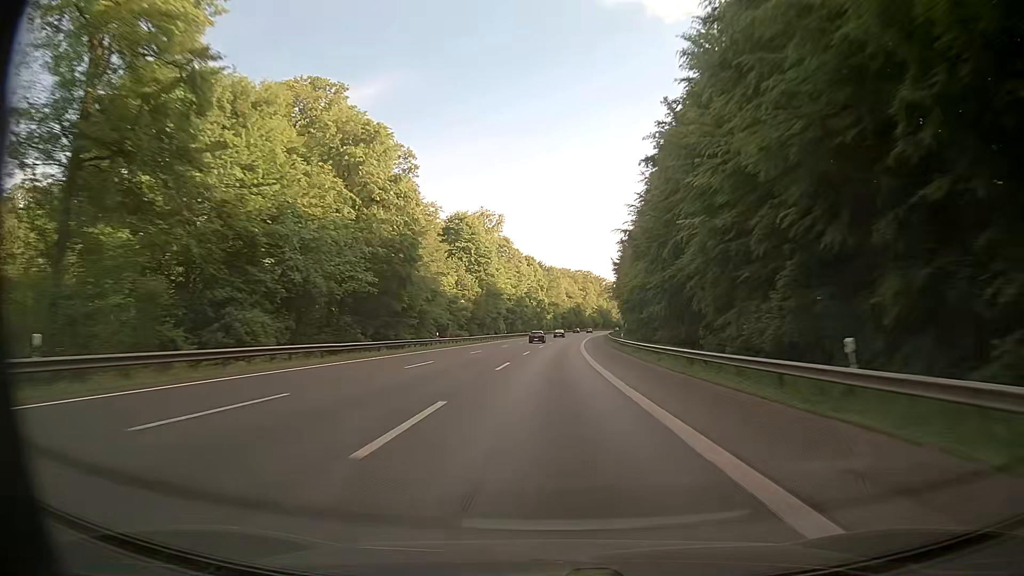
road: motorway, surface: asphalt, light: Day
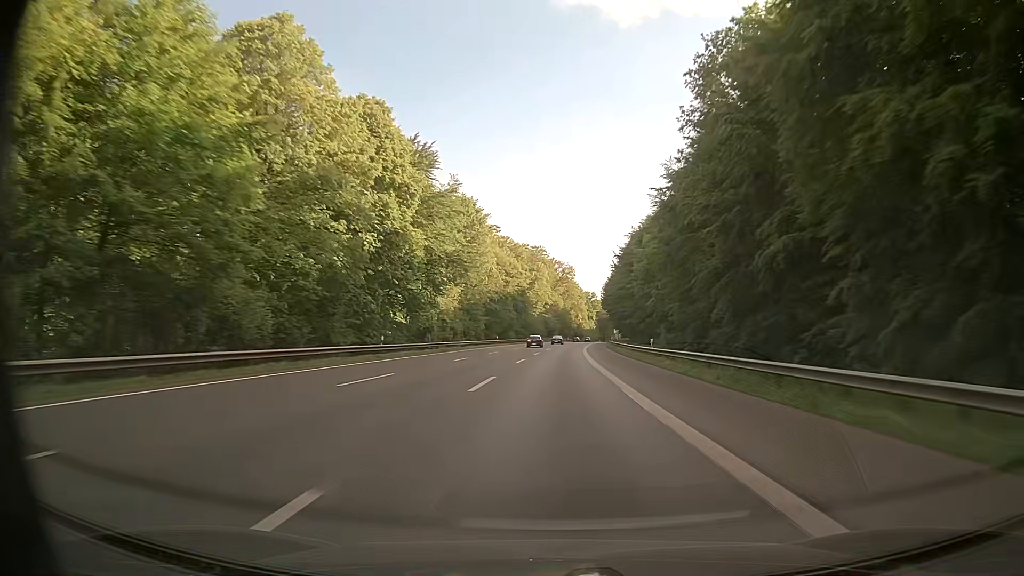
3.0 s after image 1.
(+4.9, +116.0) m; +5°
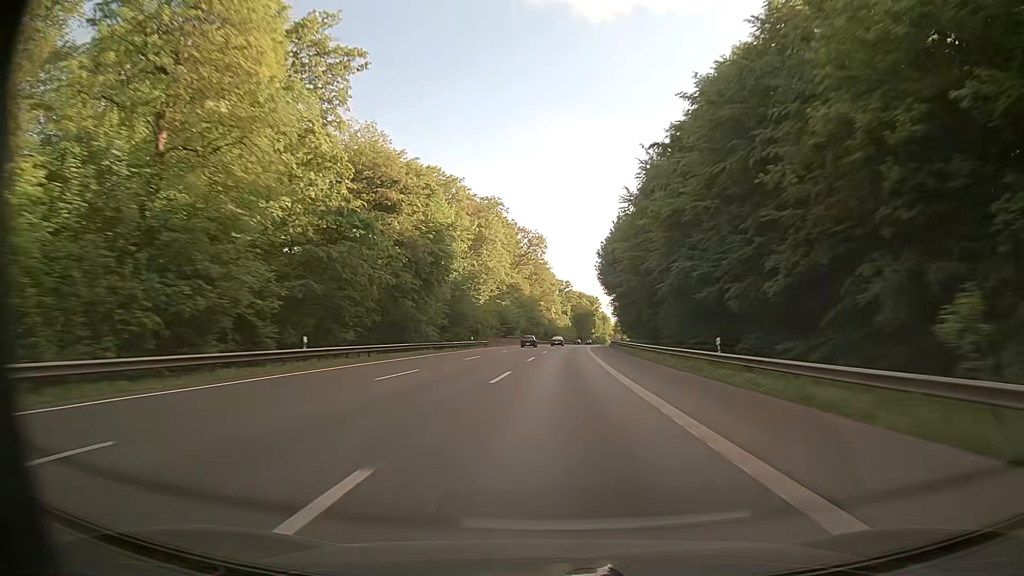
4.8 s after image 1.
(+1.3, +69.1) m; +3°
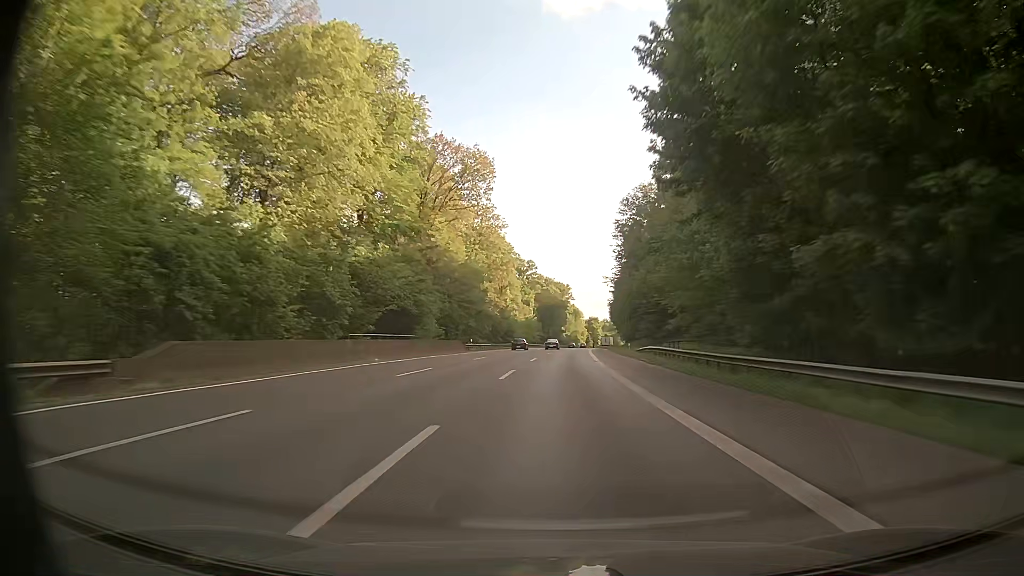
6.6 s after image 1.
(+1.8, +69.1) m; +3°
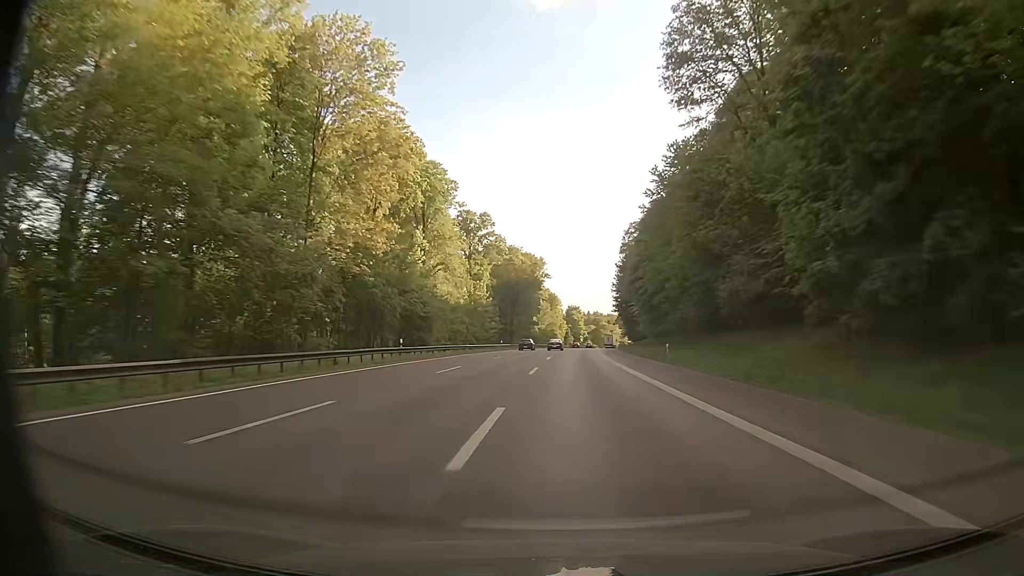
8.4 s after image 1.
(+1.6, +69.2) m; +2°
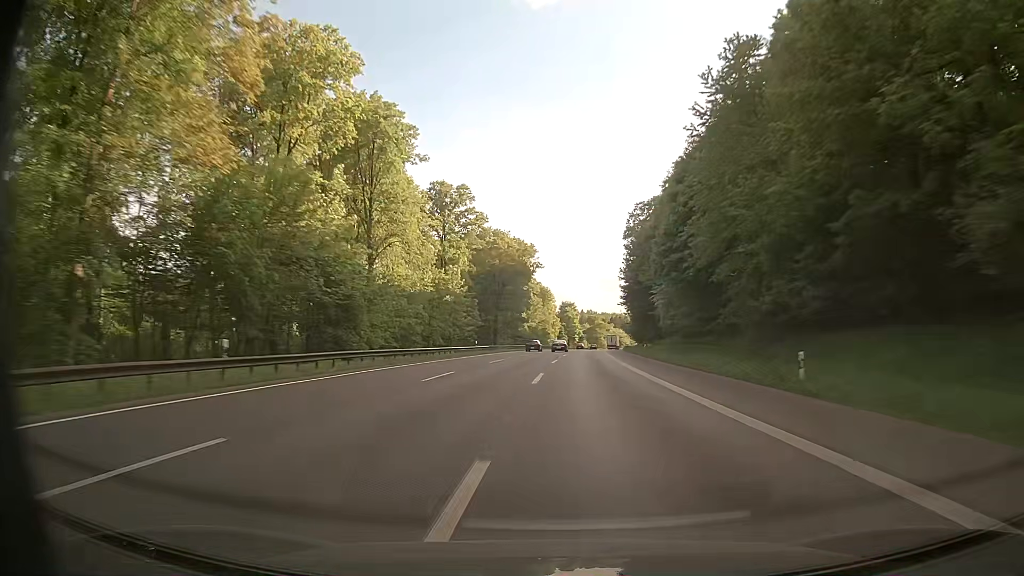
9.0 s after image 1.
(+0.1, +23.1) m; +1°
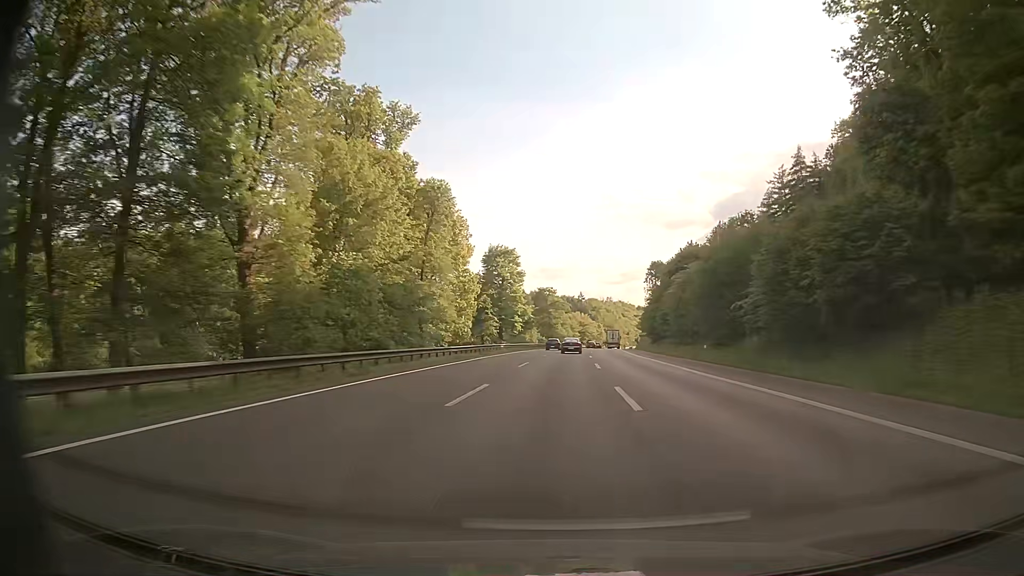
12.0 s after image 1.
(+4.0, +115.3) m; +5°
